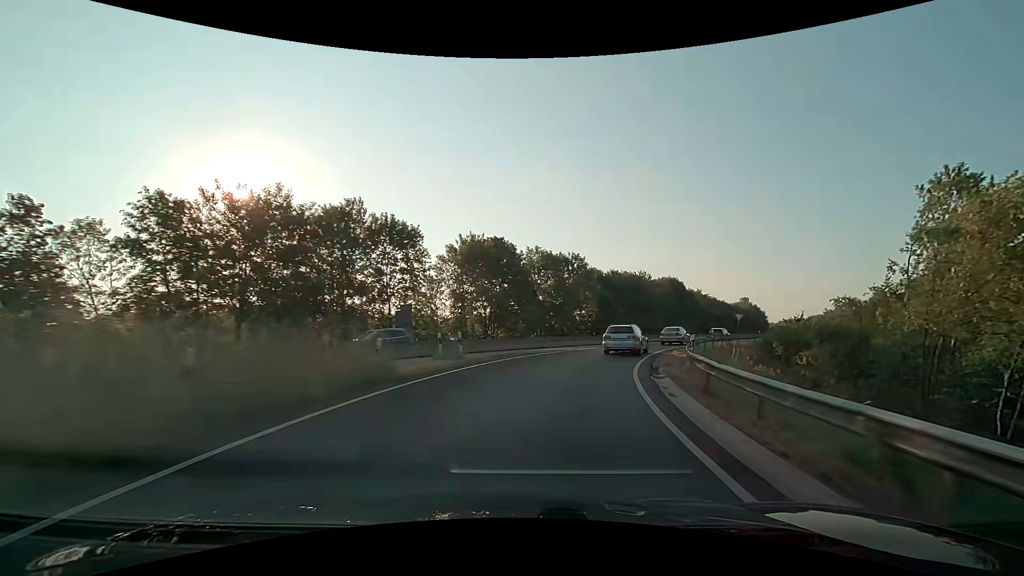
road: trunk_link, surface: asphalt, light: Day
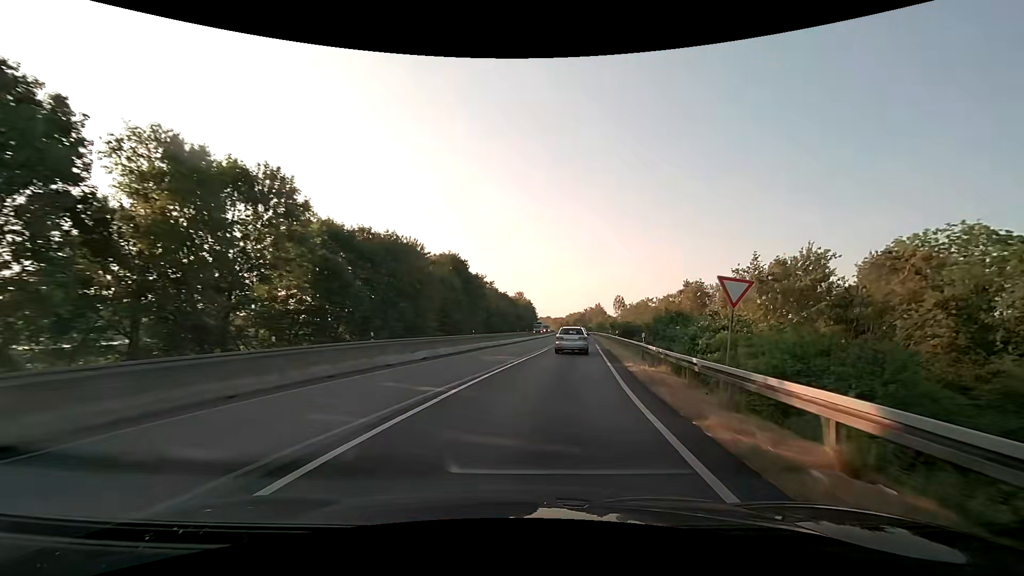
(+8.7, +35.9) m; +26°
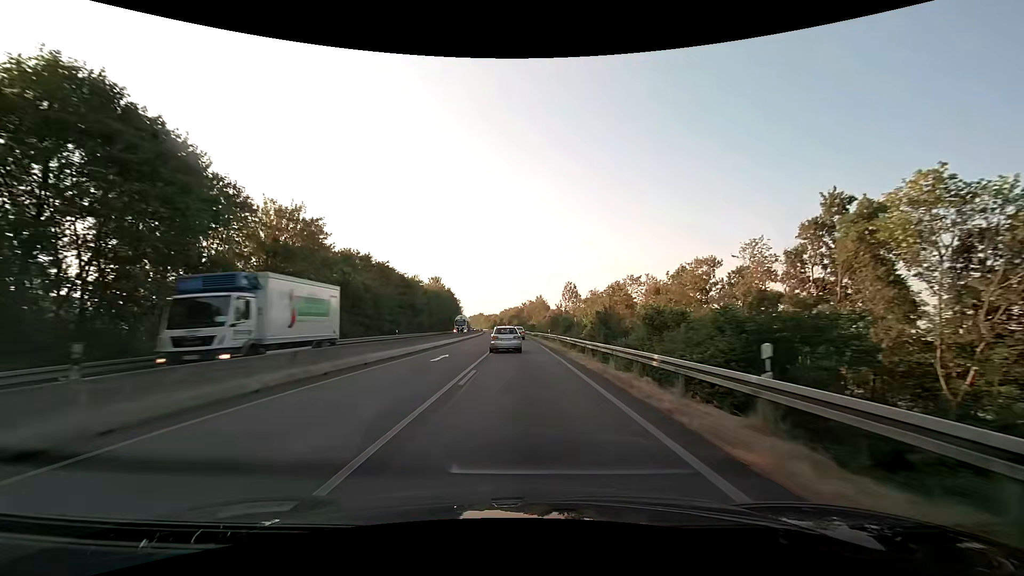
(+6.1, +55.0) m; +8°
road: trunk
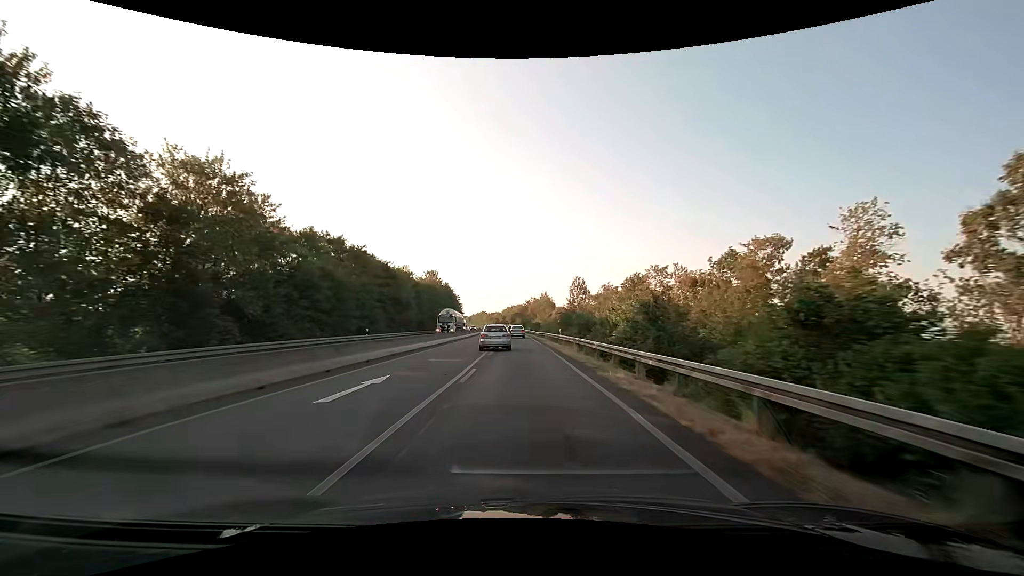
(0.0, +12.0) m; 0°
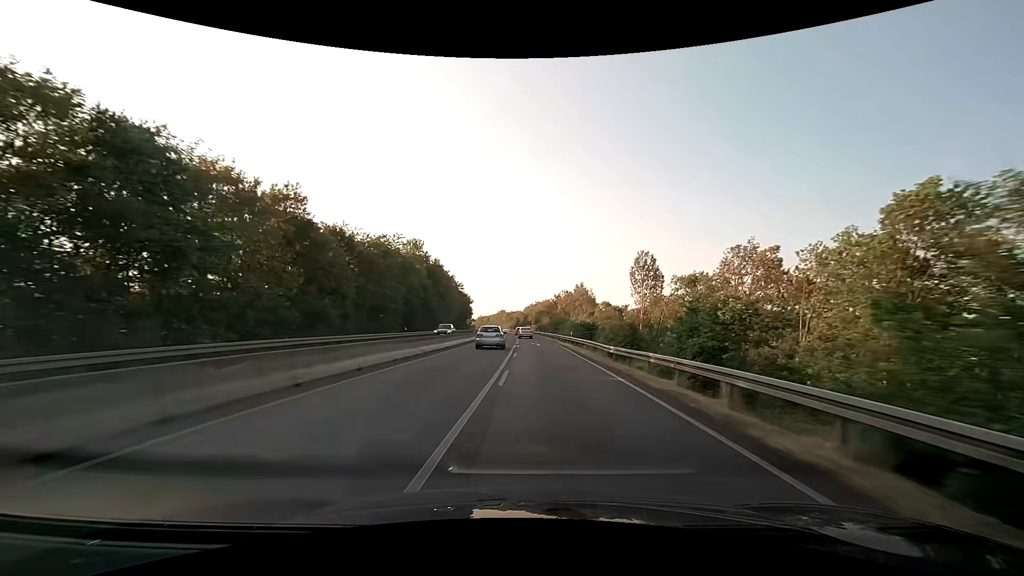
(-1.3, +49.0) m; -3°
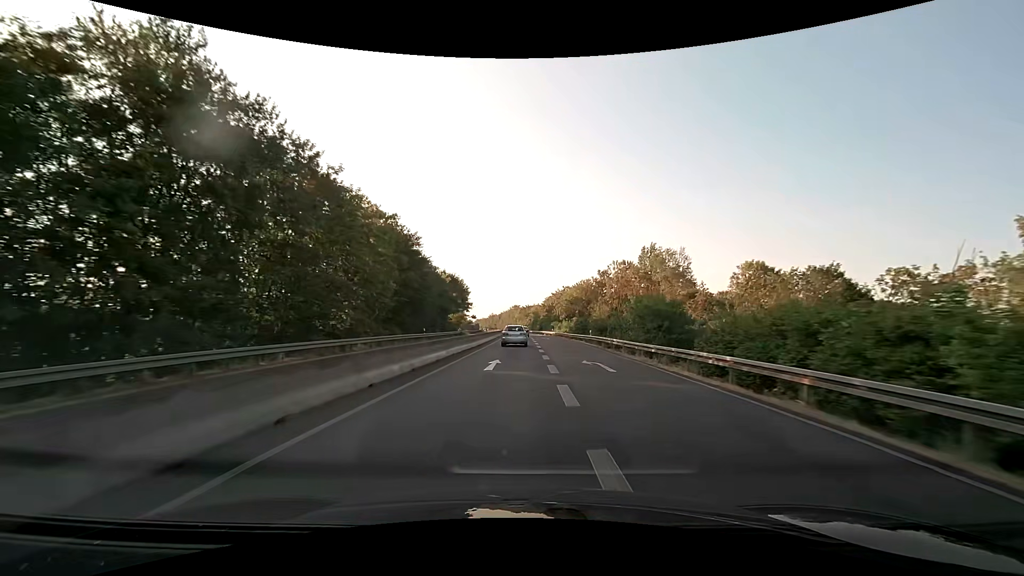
(-1.2, +64.5) m; -2°
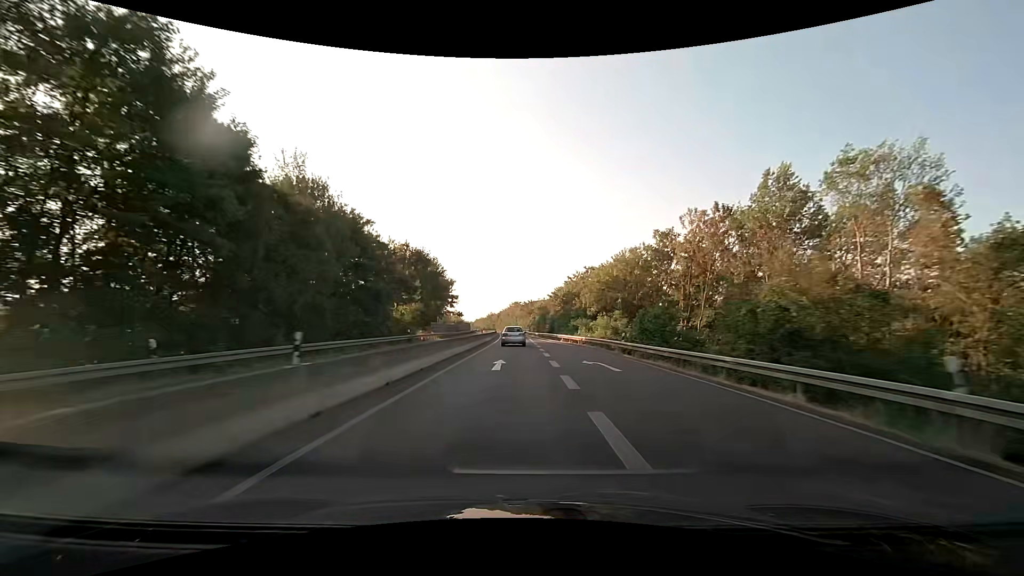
(0.0, +39.9) m; 0°
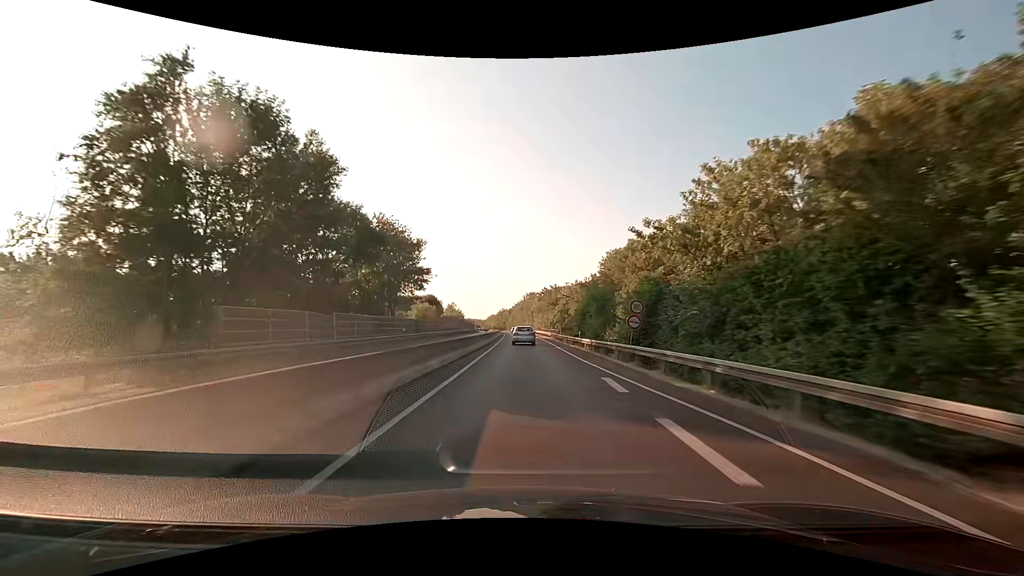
(-1.0, +54.7) m; -2°
(0, +10) (0, +20) (0, +30) (0, +40) (0, +50) (-1, +60) (-1, +70) (-1, +80) (-2, +90) (-2, +100) m
